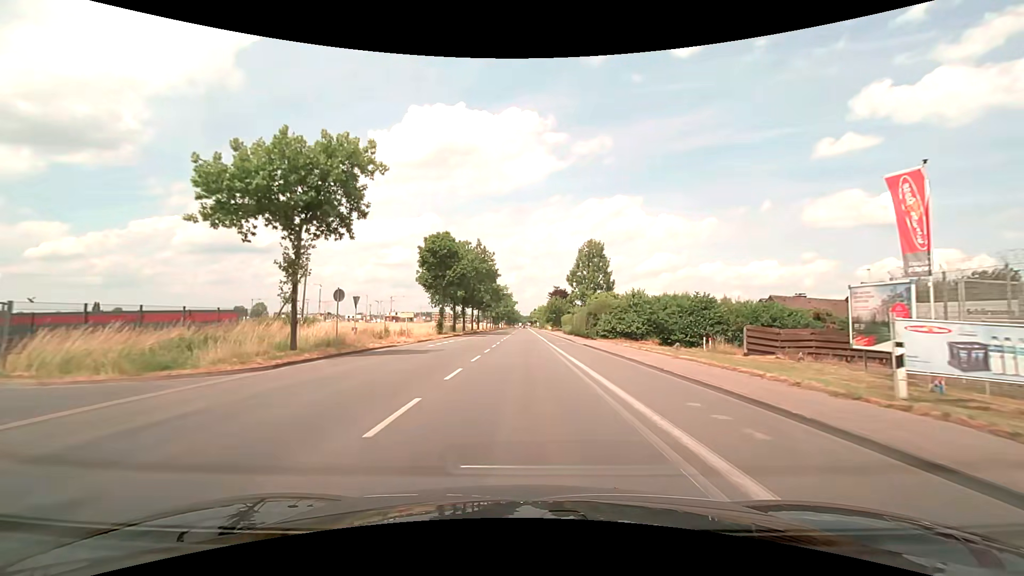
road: secondary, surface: asphalt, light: Day
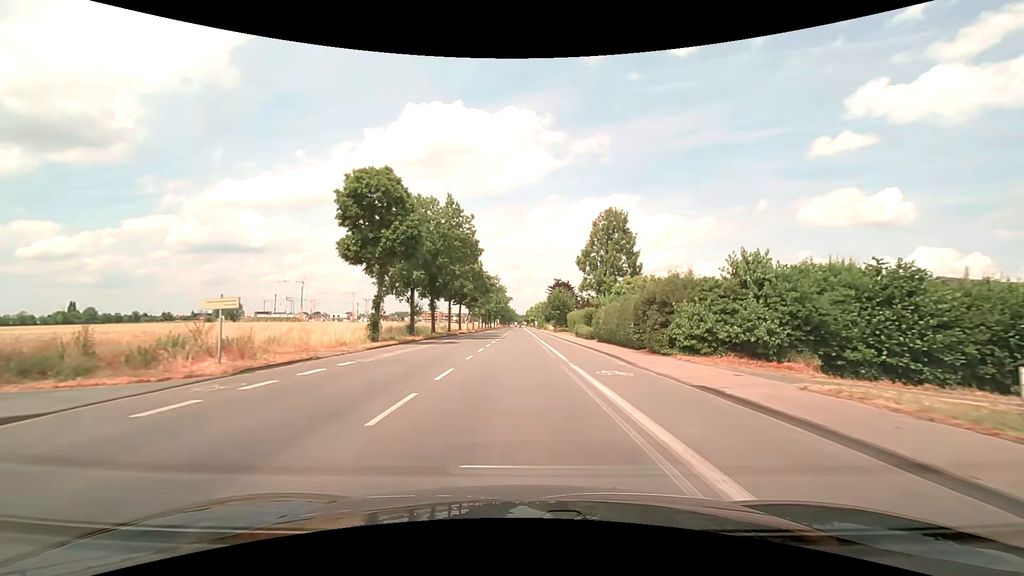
(+0.2, +23.3) m; +1°
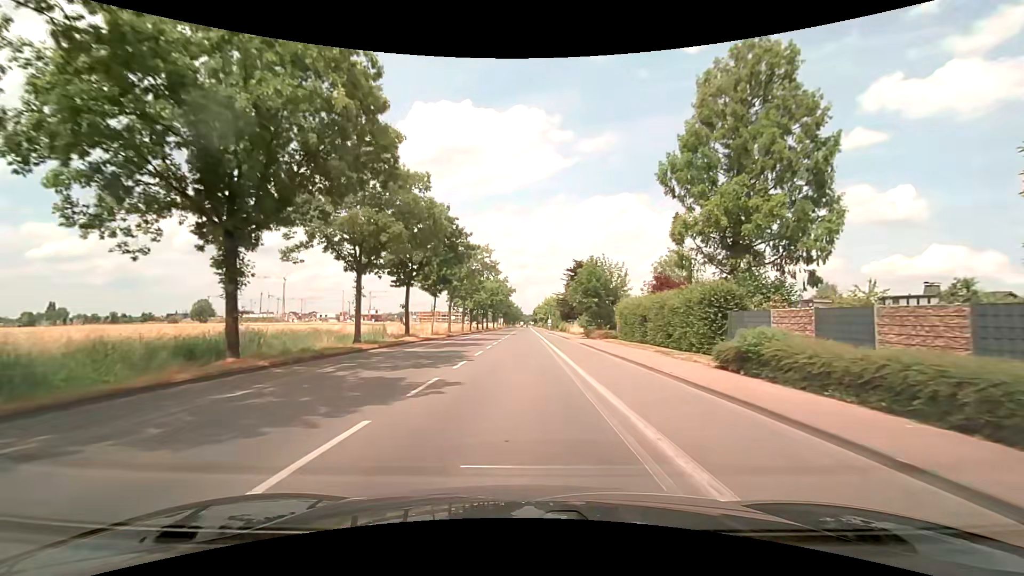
(0.0, +38.8) m; -1°
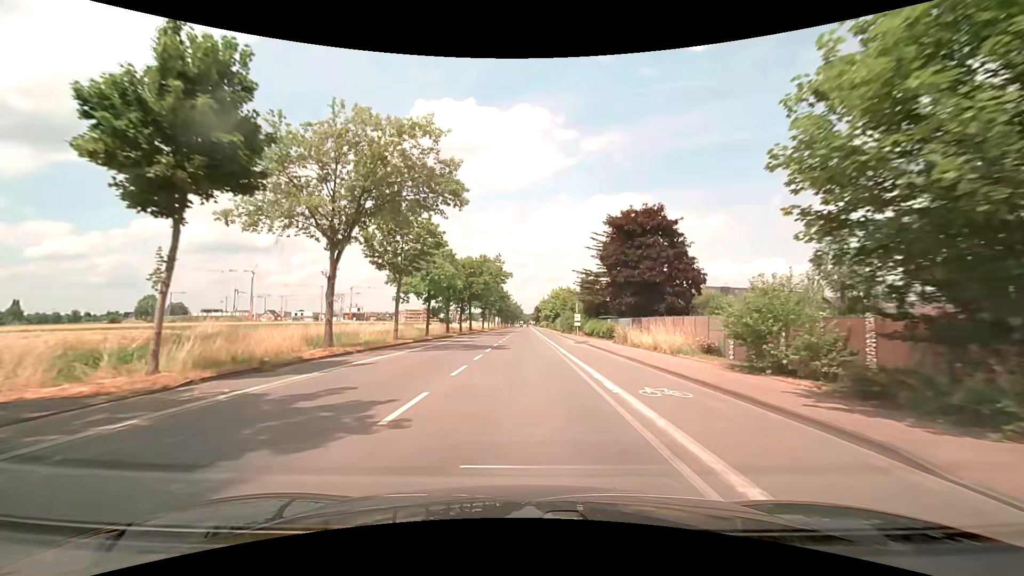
(-0.2, +38.9) m; 0°
(0, +10) (0, +20) (0, +30) (0, +40) (0, +50) (0, +60) (0, +70) (0, +80) (0, +90) (0, +100) m
